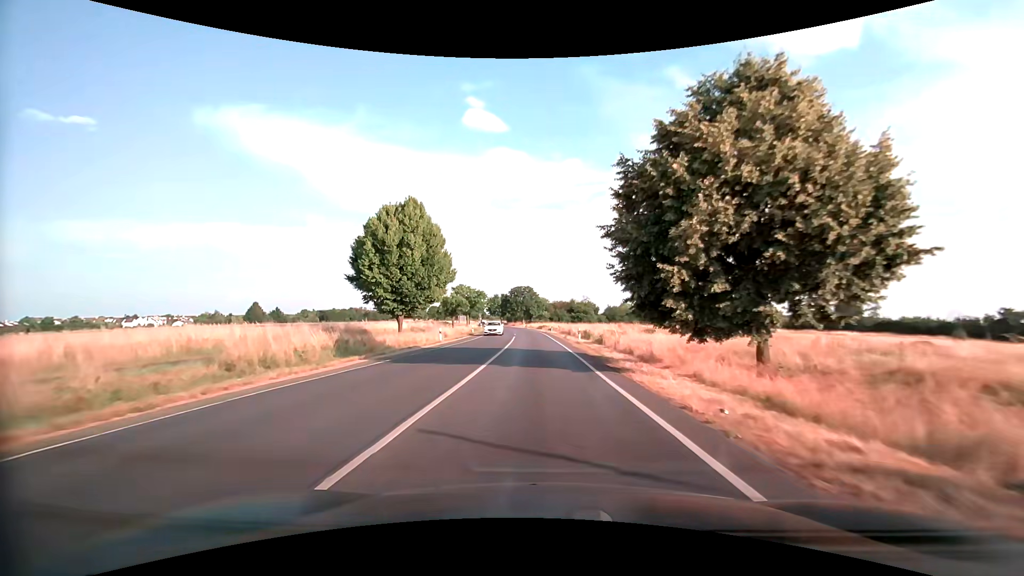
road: secondary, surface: asphalt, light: Day
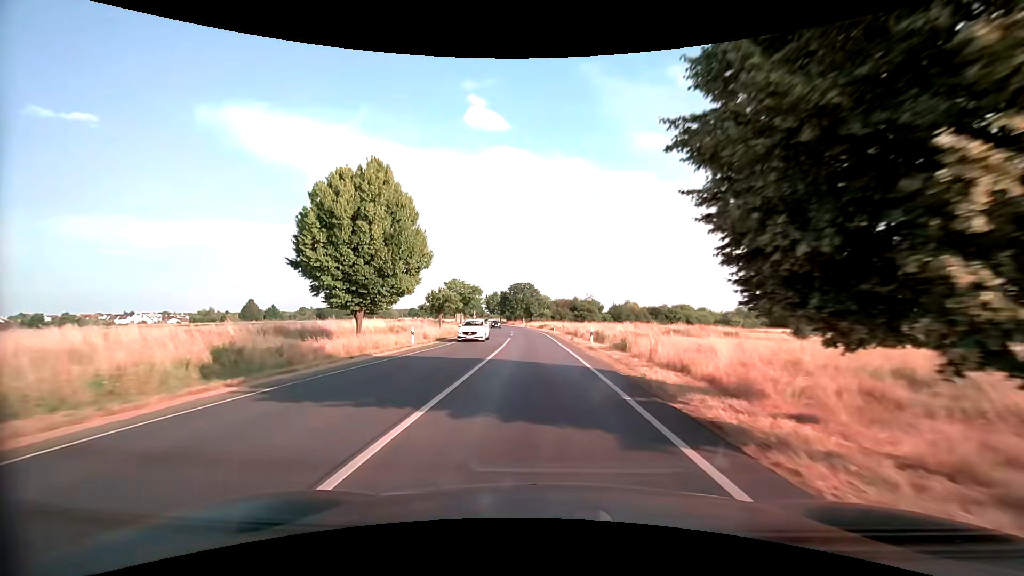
(0.0, +8.6) m; 0°
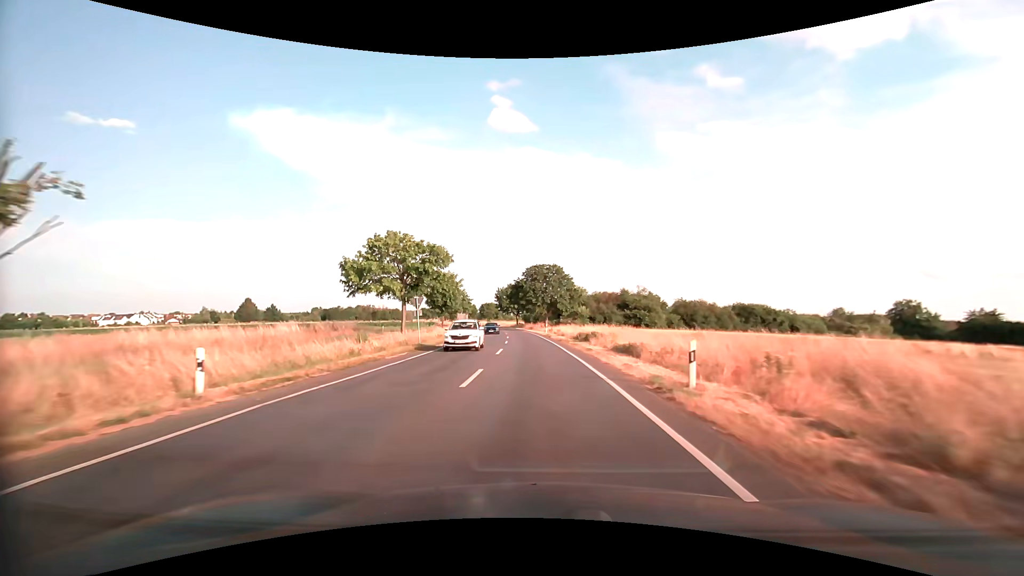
(-1.1, +46.6) m; -3°
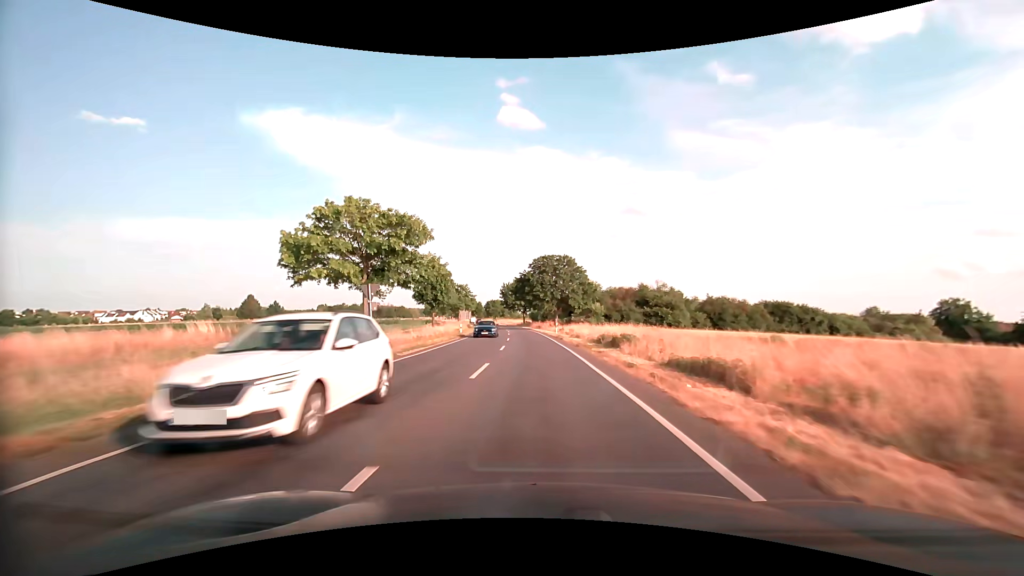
(-0.1, +9.9) m; -1°
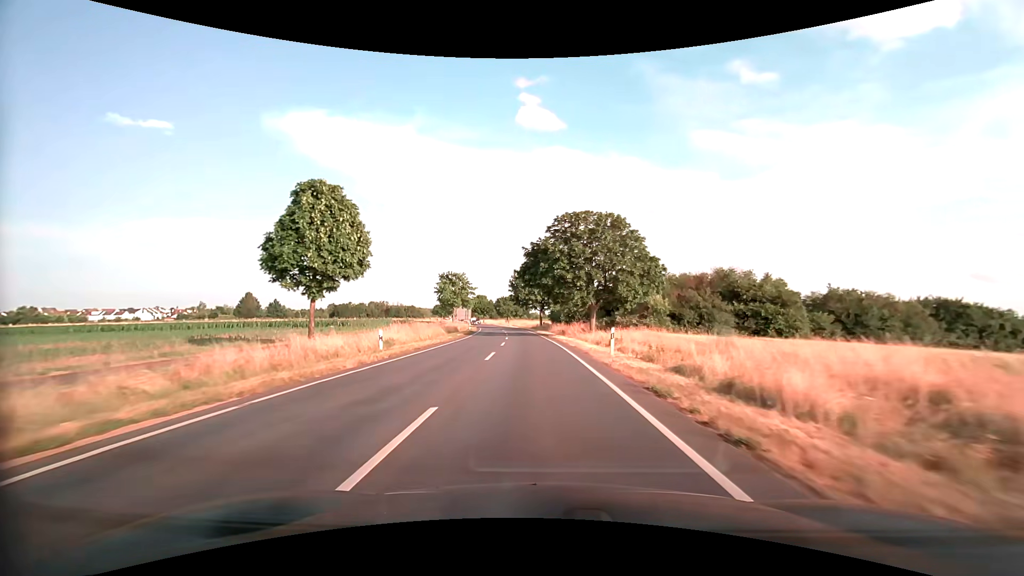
(-0.6, +30.6) m; -2°
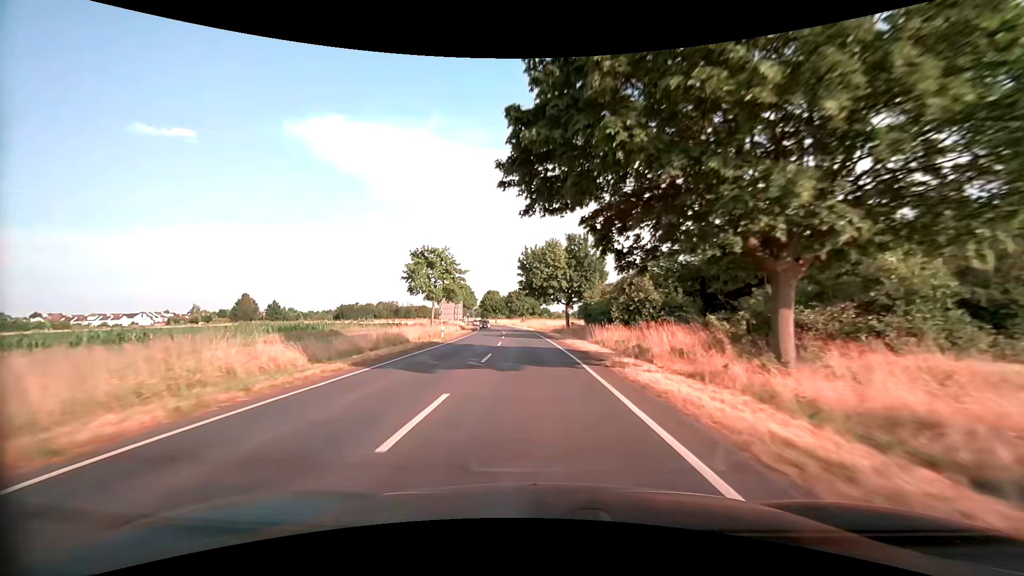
(-0.6, +31.5) m; -2°
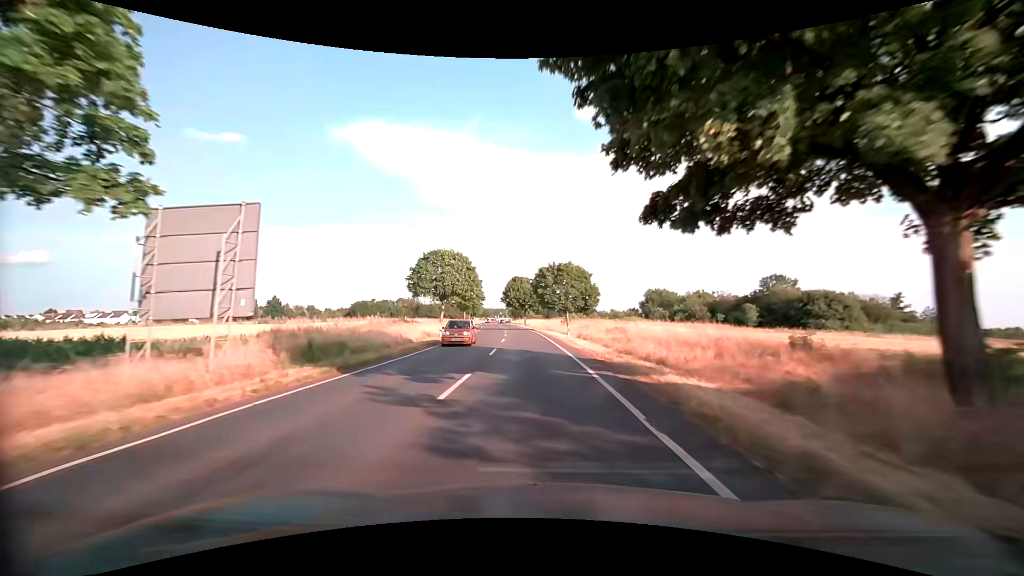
(-2.2, +52.2) m; -5°
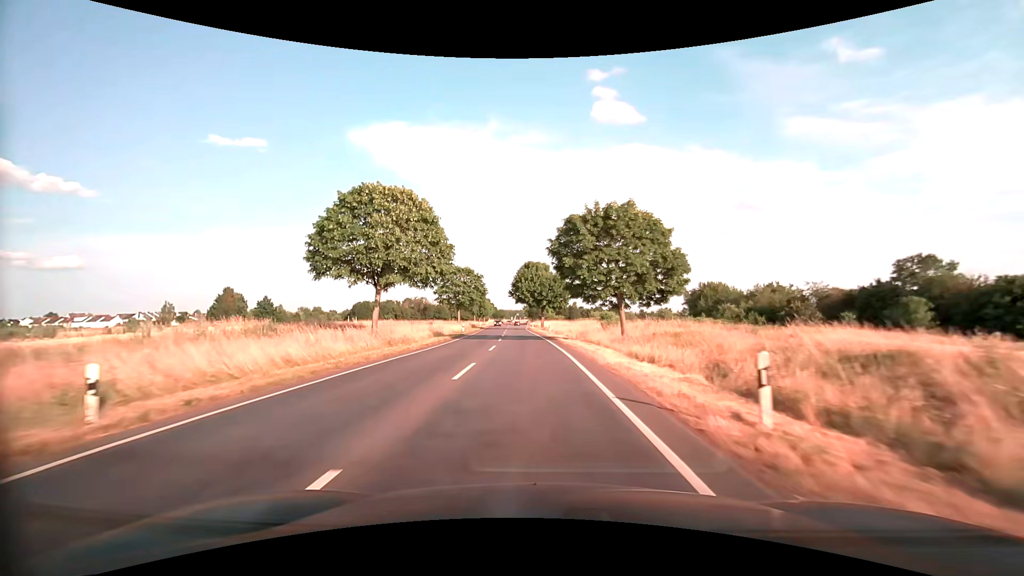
(-0.5, +30.6) m; -2°
(0, +10) (0, +20) (-1, +30) (-1, +40) (-2, +50) (-3, +60) (-3, +70) (-4, +80) (-5, +90) (-5, +100) m
